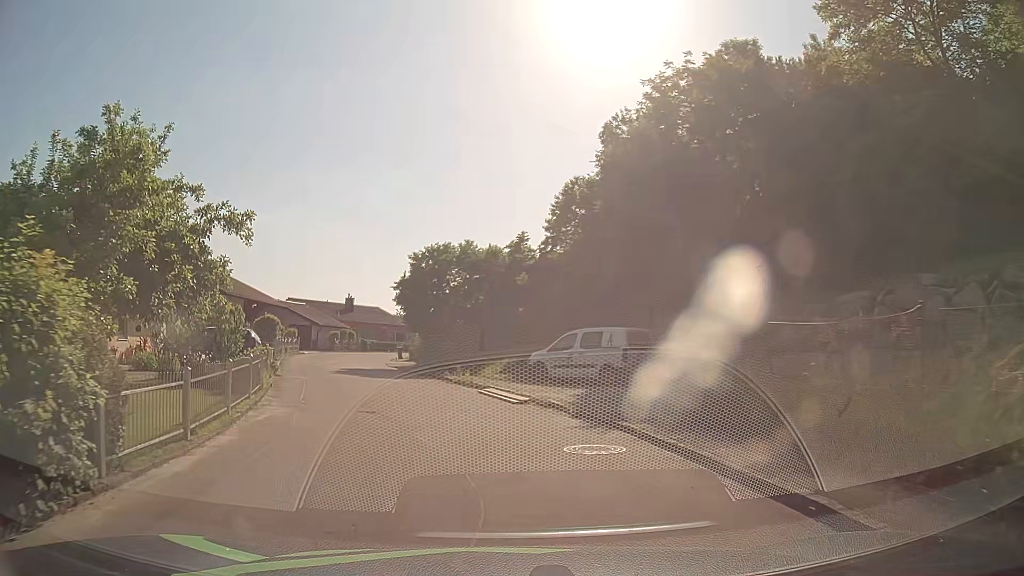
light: Day
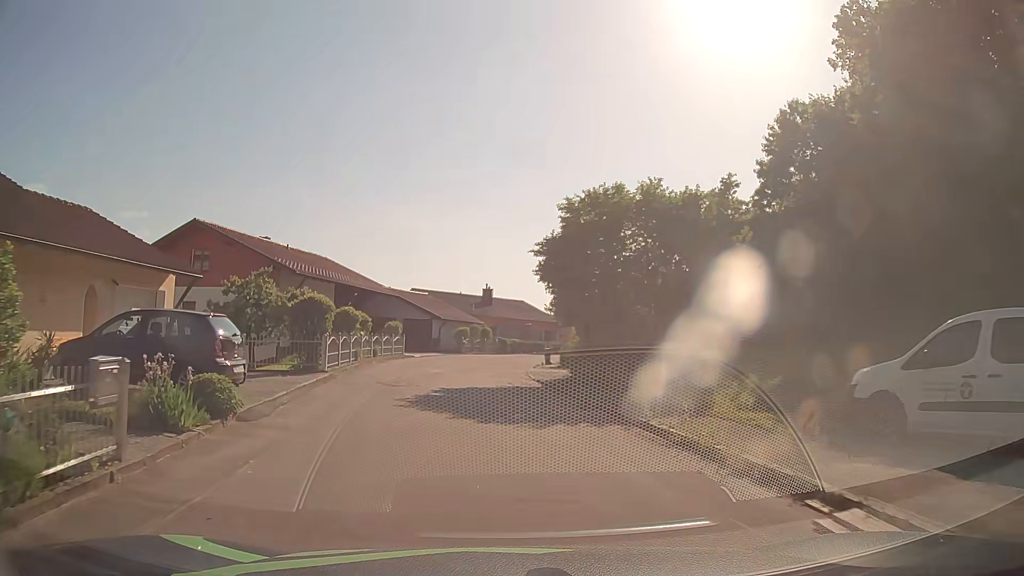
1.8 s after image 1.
(-1.5, +13.4) m; -12°
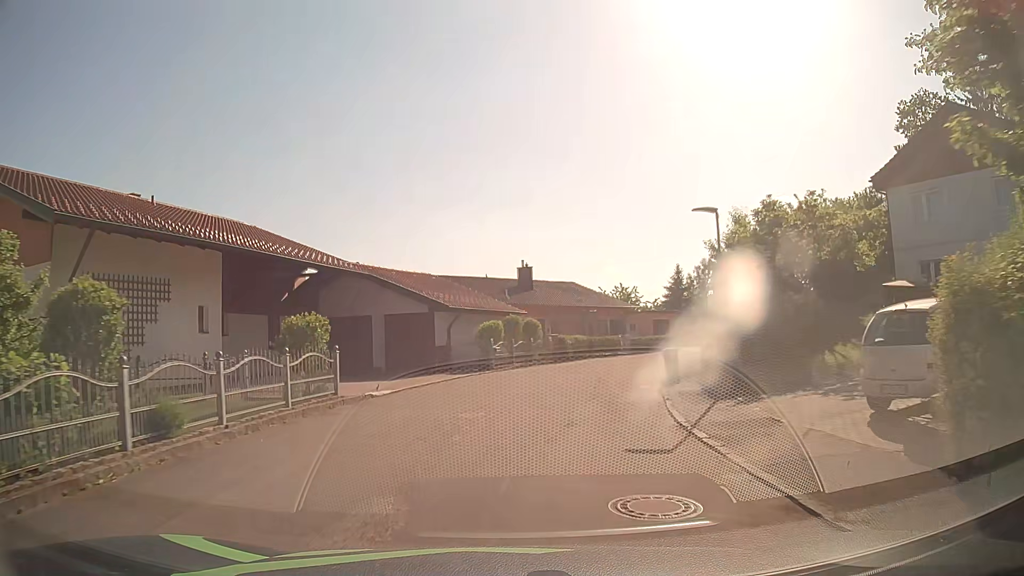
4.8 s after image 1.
(-1.1, +20.6) m; -4°
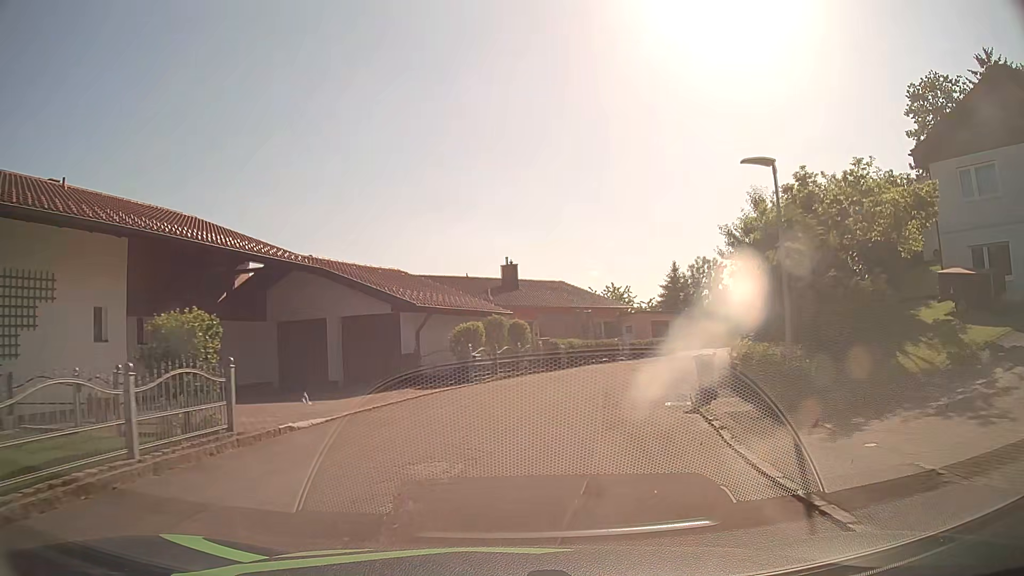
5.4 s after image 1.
(+0.1, +4.6) m; +2°
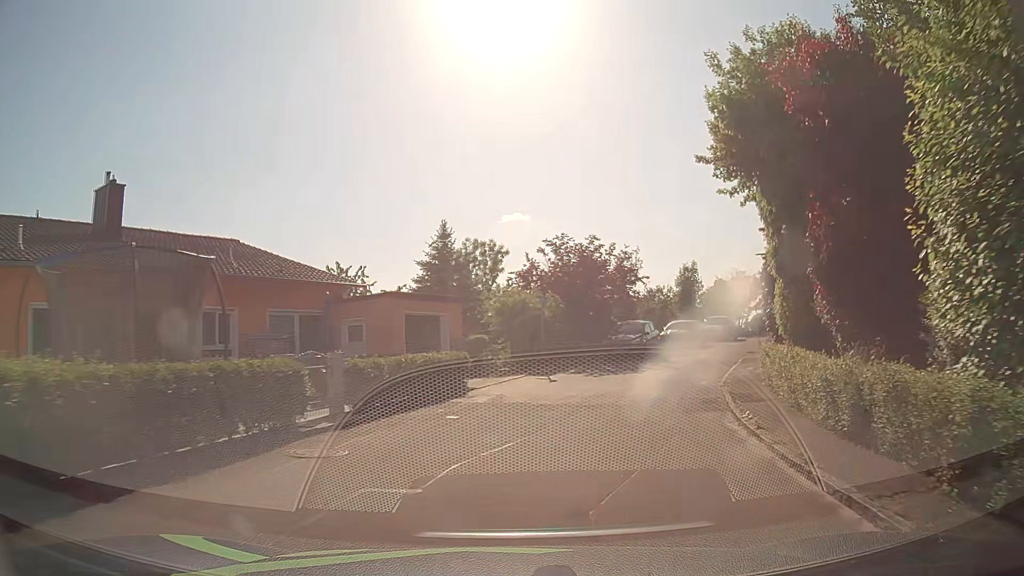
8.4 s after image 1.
(+4.1, +24.0) m; +22°
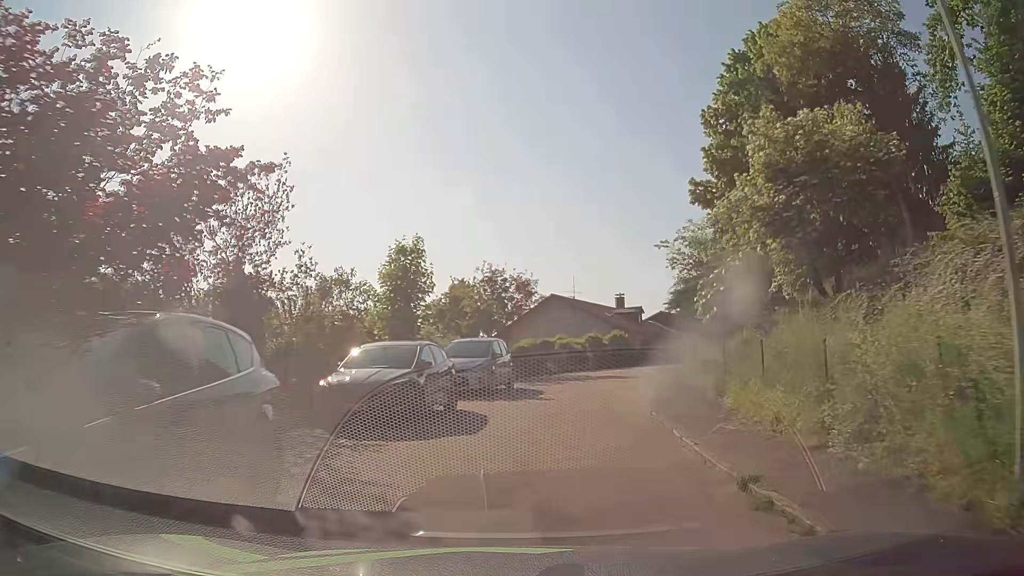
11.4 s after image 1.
(+5.6, +24.6) m; +25°
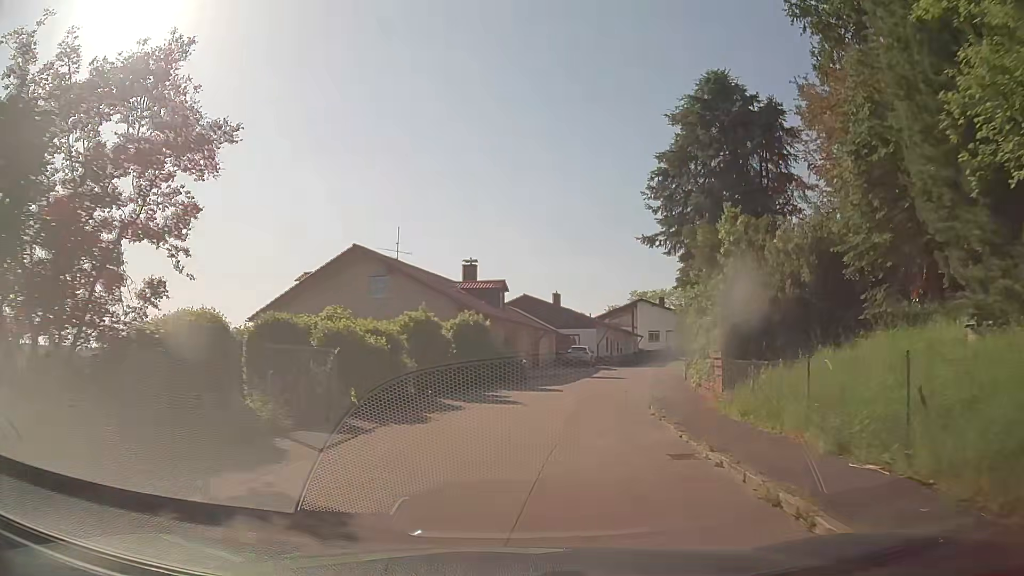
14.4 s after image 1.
(+2.9, +25.8) m; +13°
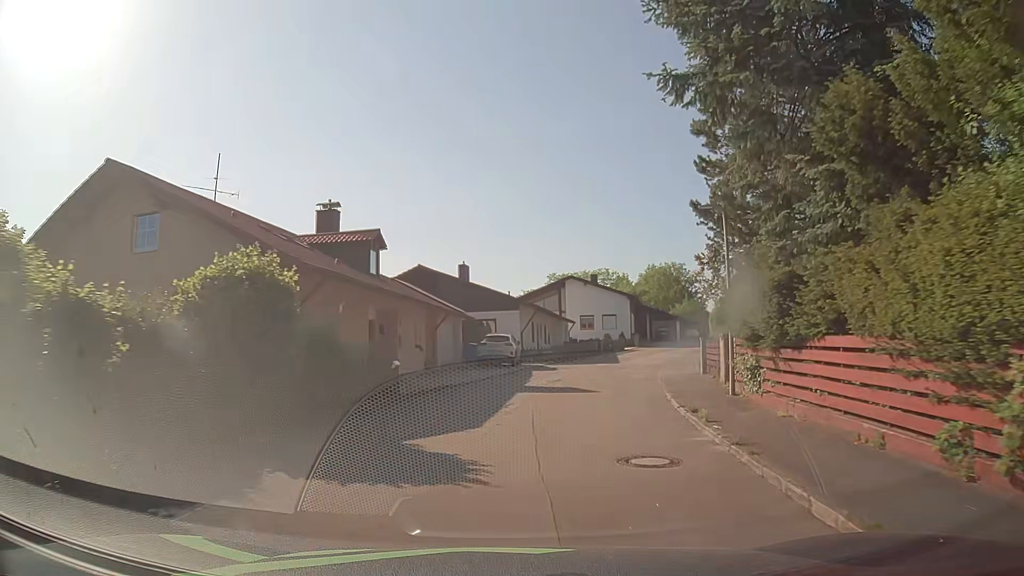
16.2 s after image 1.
(+1.2, +16.0) m; +8°
(0, +10) (+2, +20) (+4, +30) (+7, +39) (+11, +48) (+15, +57) (+20, +66) (+25, +75) (+32, +82) (+40, +89) m
